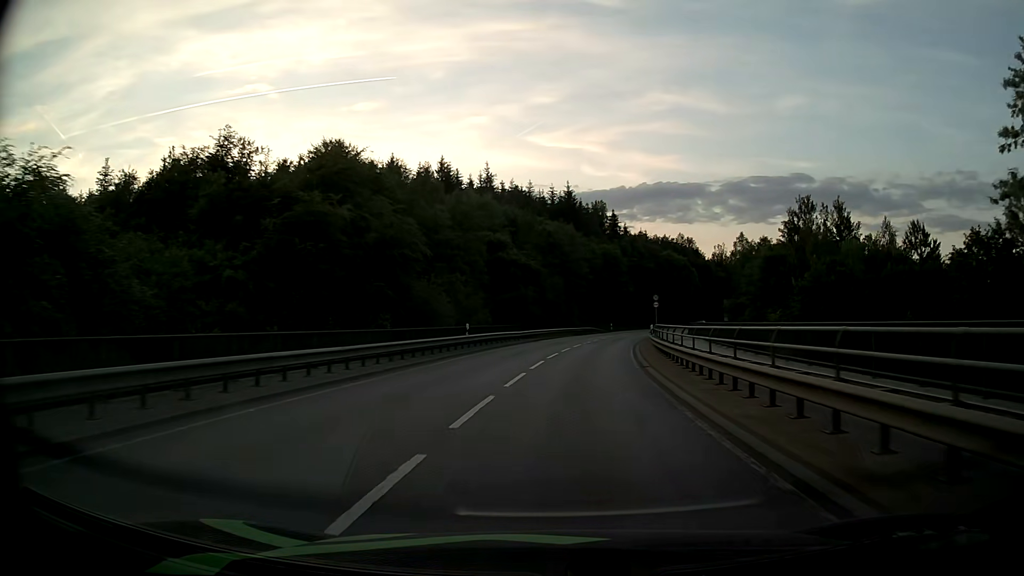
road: secondary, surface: asphalt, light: Day
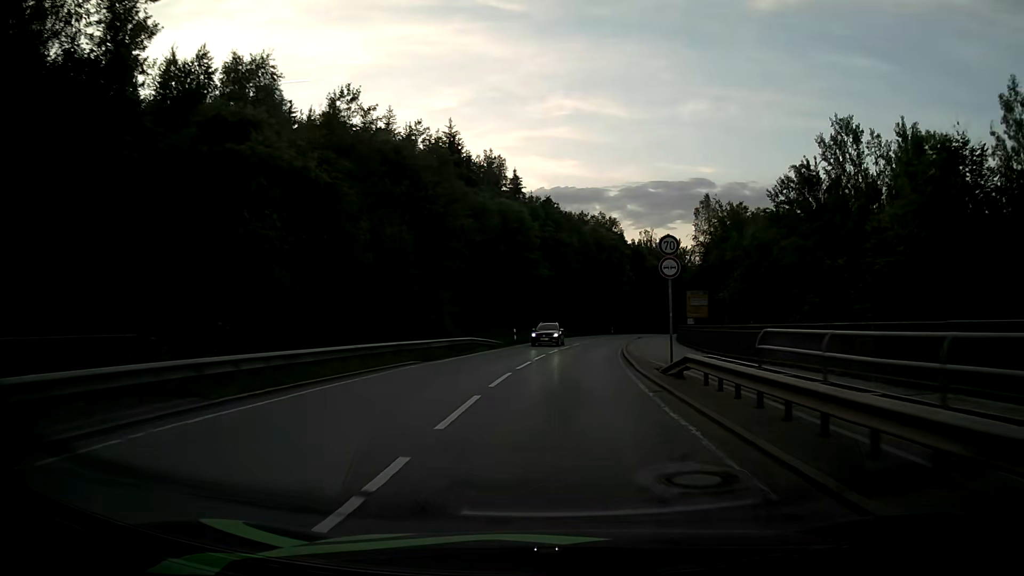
(+3.1, +41.8) m; +9°
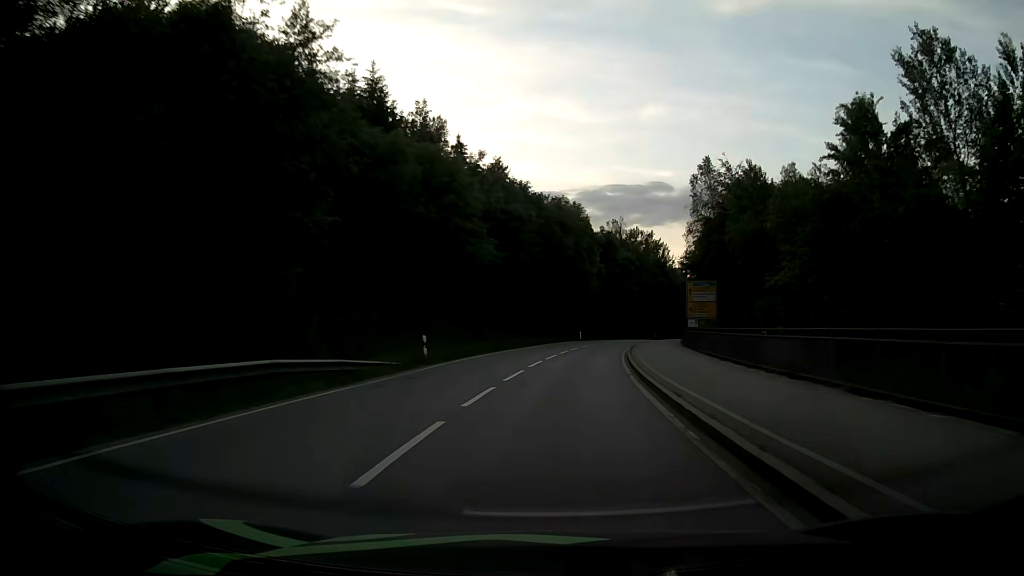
(+0.7, +21.1) m; +3°
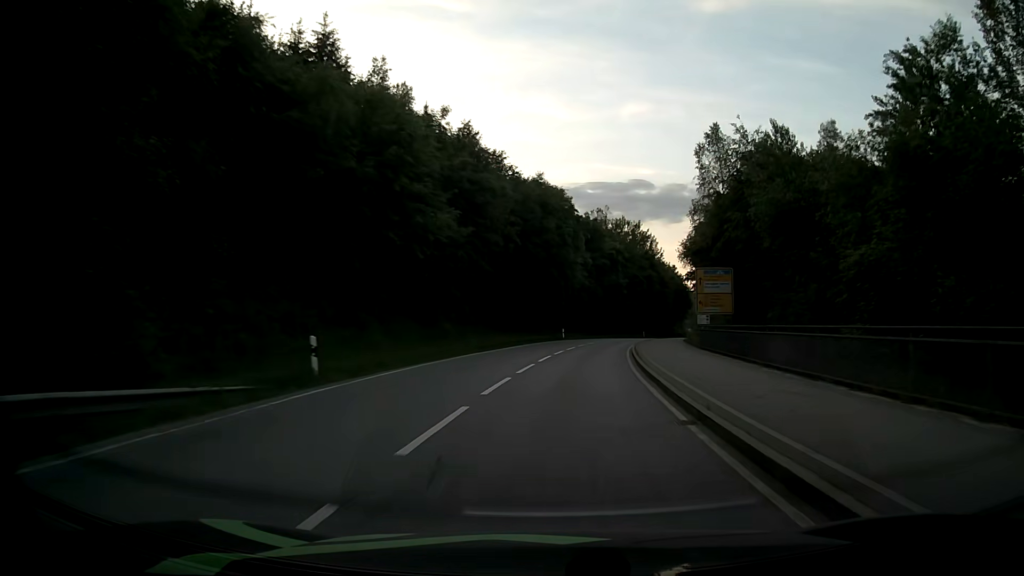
(+0.2, +10.6) m; +2°
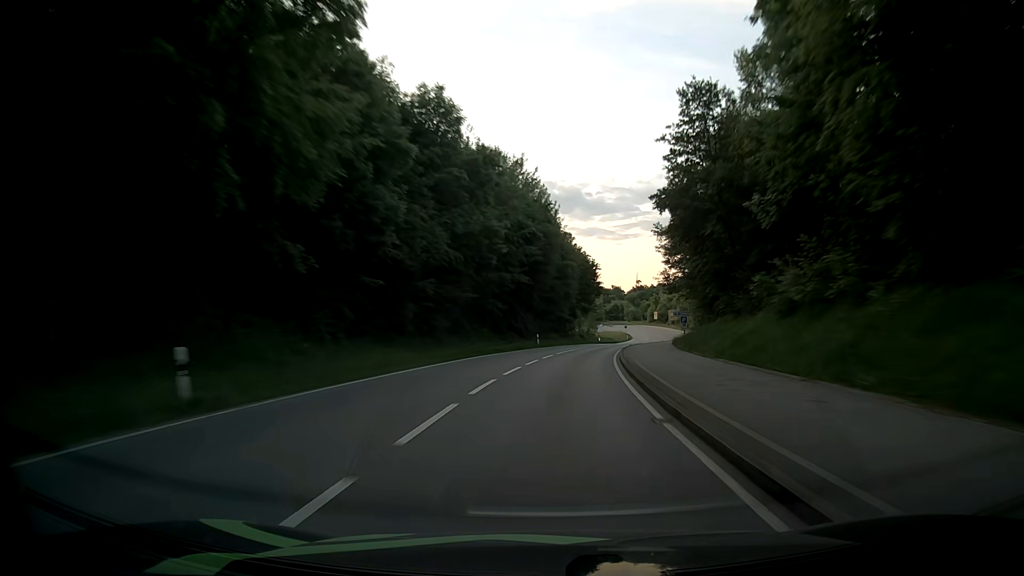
(+5.0, +53.0) m; +11°
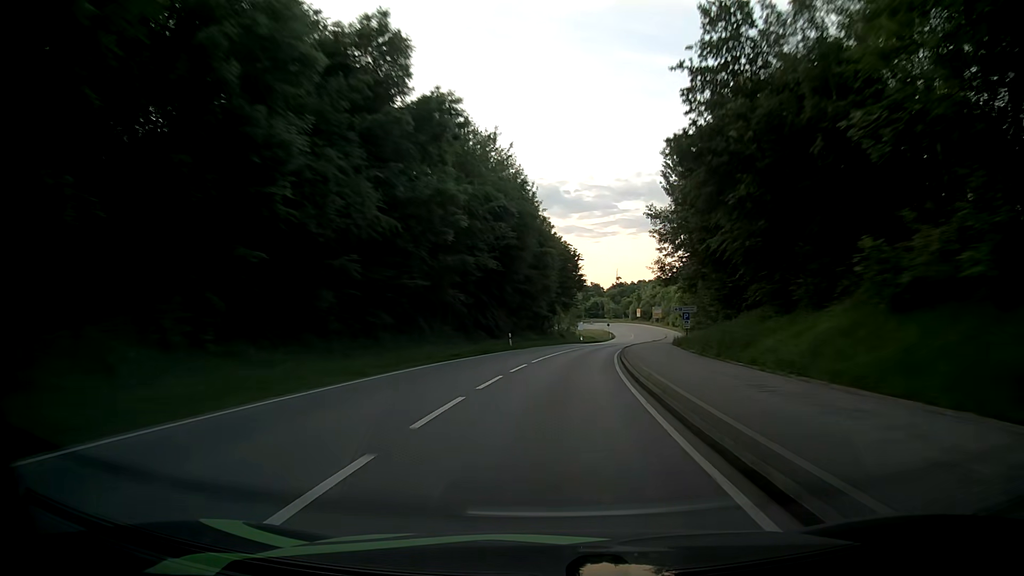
(+0.1, +10.7) m; +1°
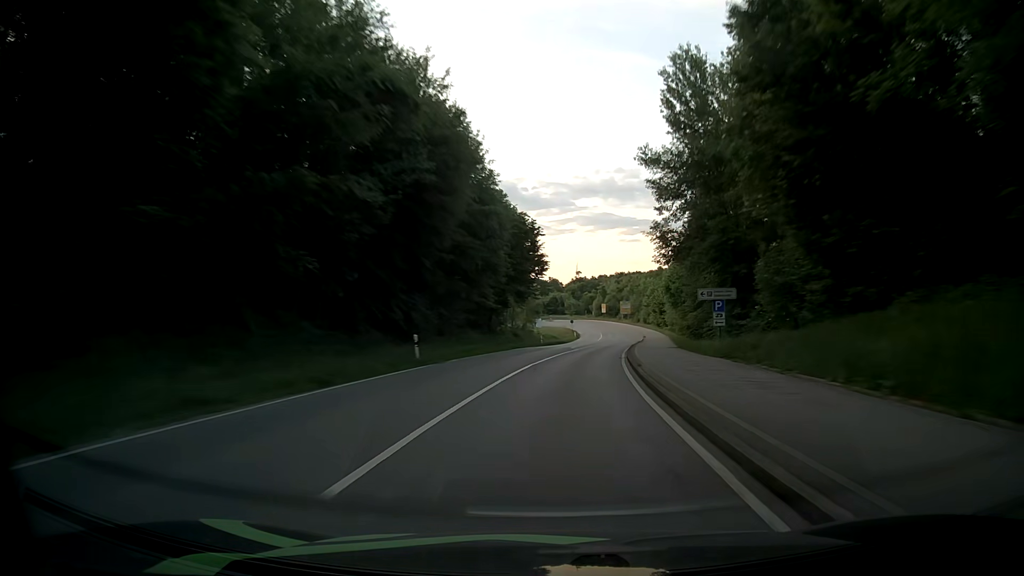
(+0.8, +21.6) m; +3°
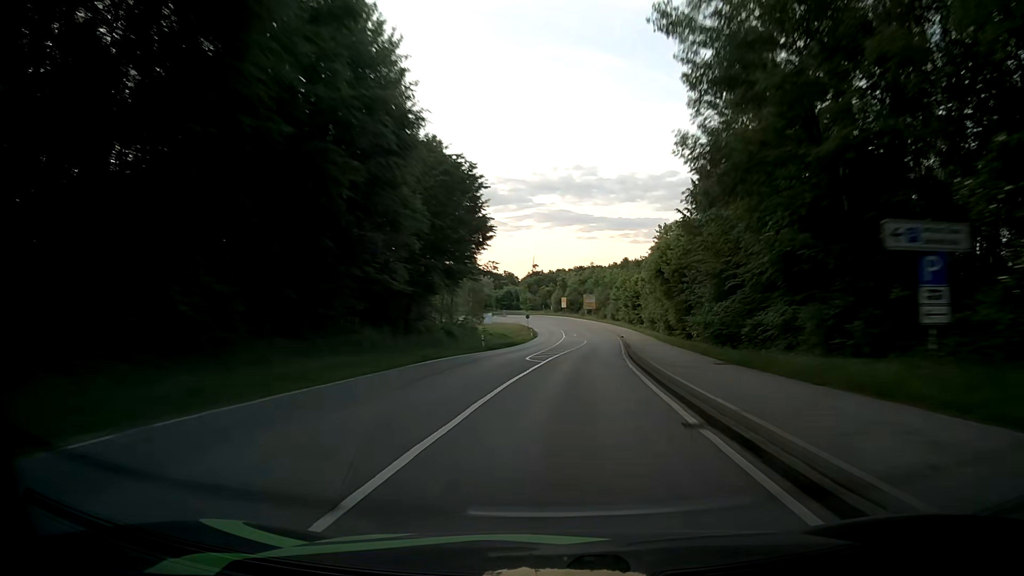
(+0.8, +21.7) m; +4°
(0, +10) (+1, +20) (+1, +30) (+2, +40) (+3, +50) (+4, +60) (+5, +70) (+5, +80) (+5, +90) (+4, +100) m
